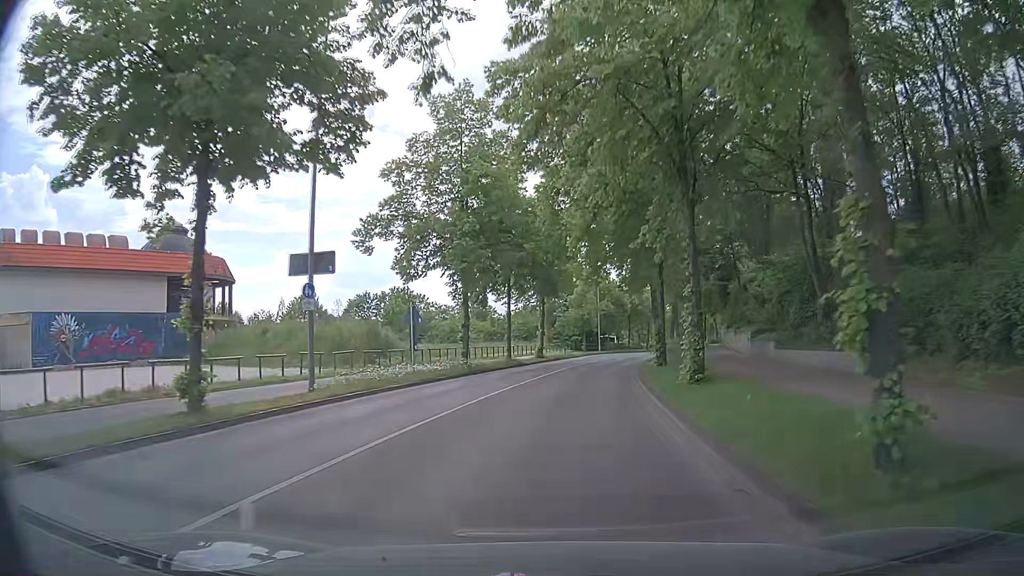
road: tertiary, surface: asphalt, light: Day
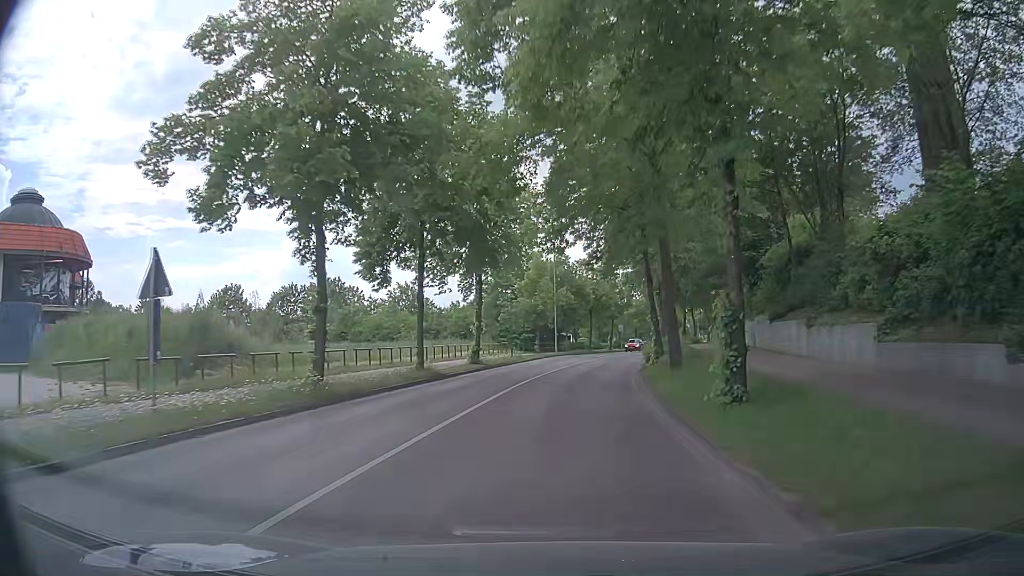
(+0.6, +14.5) m; +4°
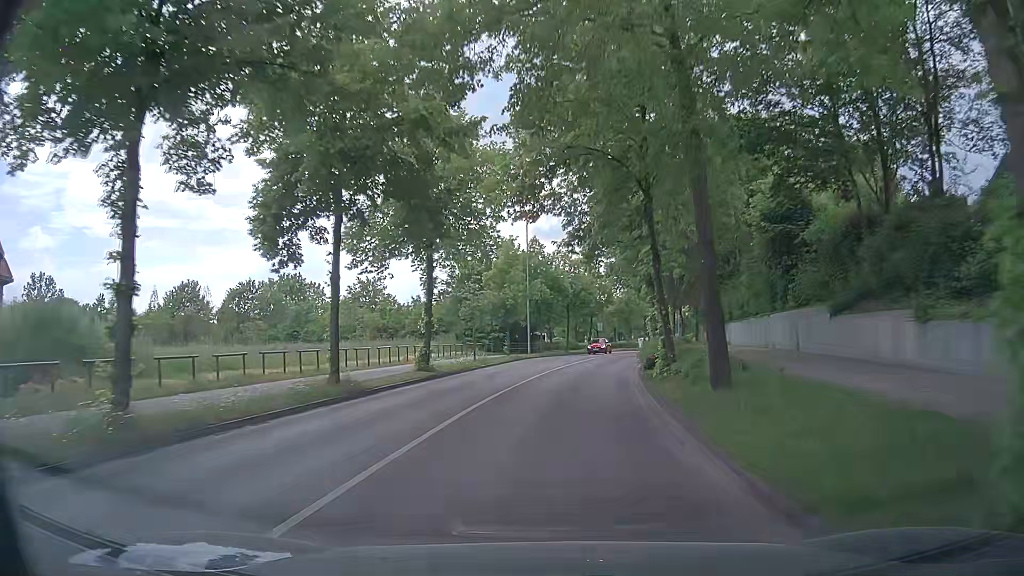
(+0.1, +7.3) m; +3°
(0, +10) (+1, +20) (+2, +30) (+4, +40) (+6, +50) (+8, +59) (+11, +69) (+15, +78) (+18, +88) (+22, +97) m
